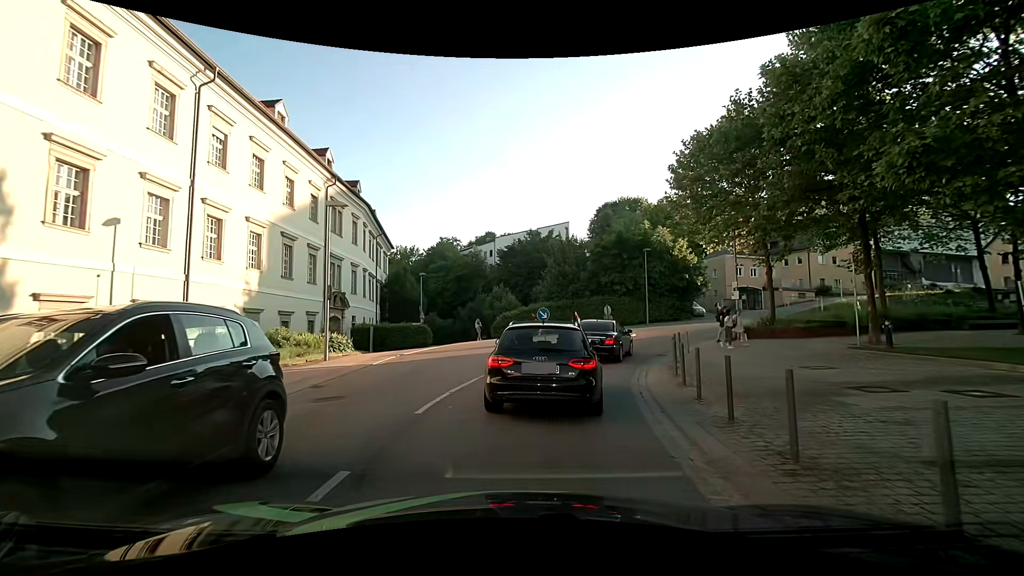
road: tertiary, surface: asphalt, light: Day
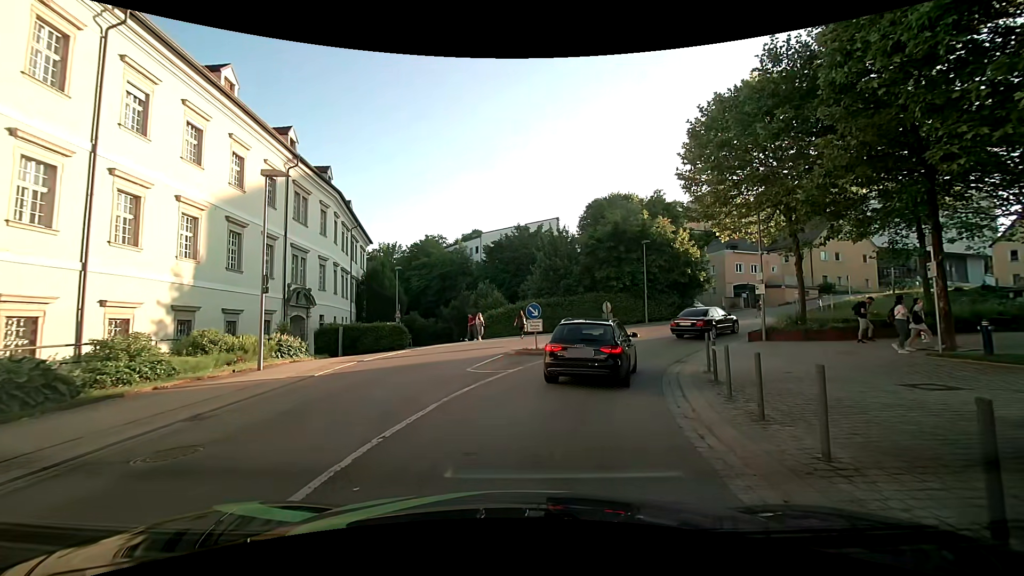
(+0.1, +4.0) m; +1°
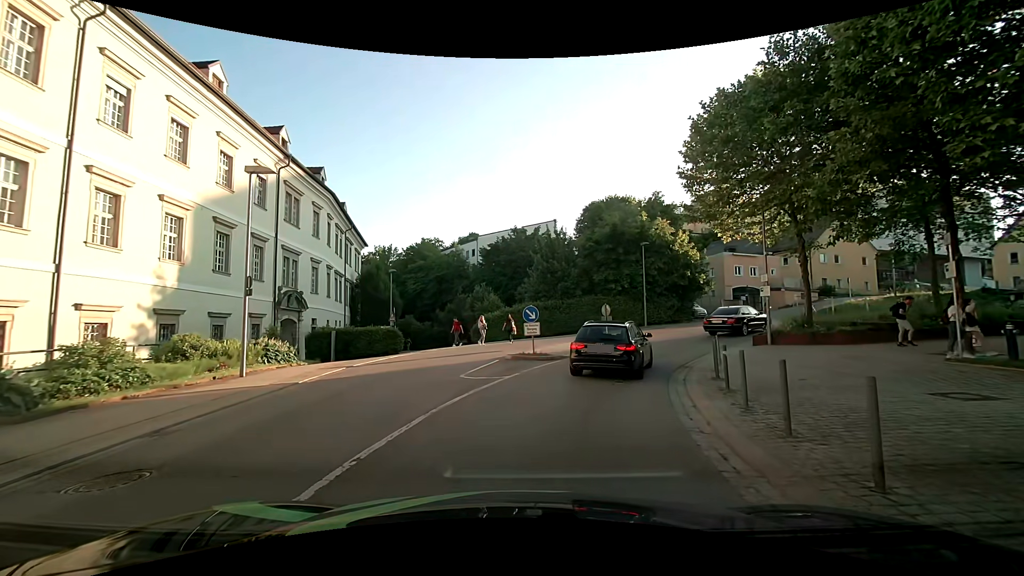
(0.0, +0.9) m; +1°
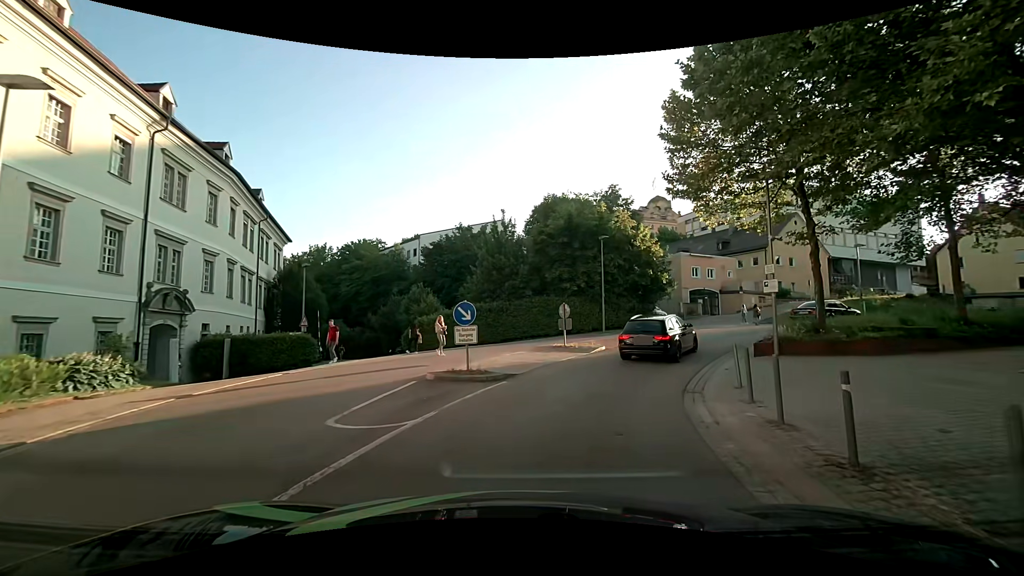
(+0.4, +5.9) m; +6°
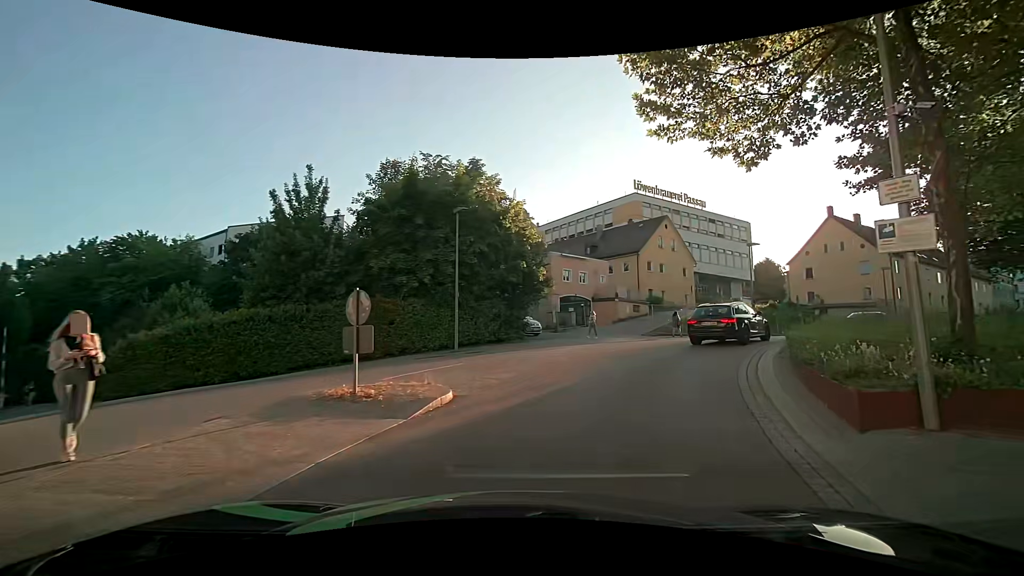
(+1.9, +11.9) m; +18°
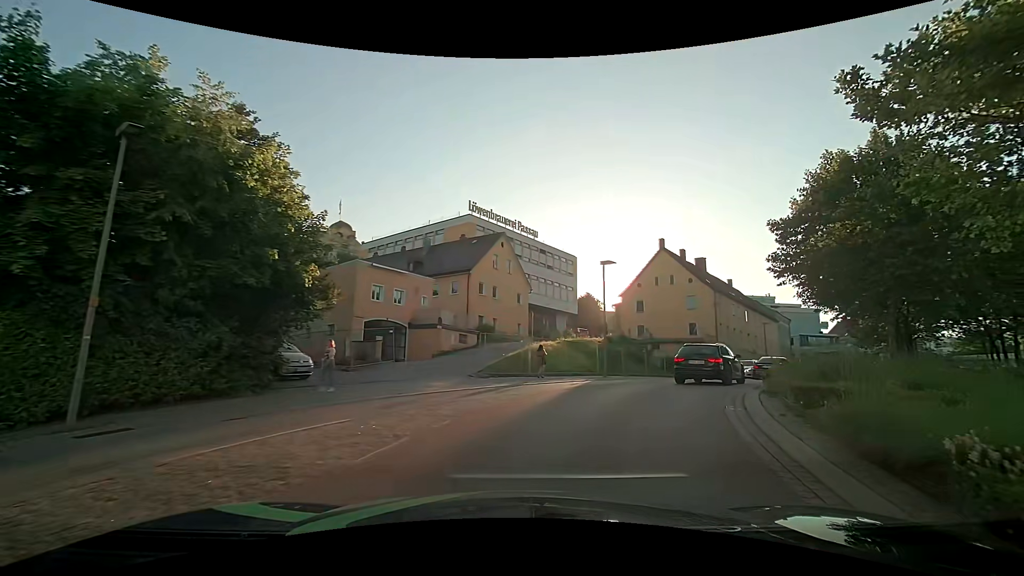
(+1.6, +10.3) m; +16°
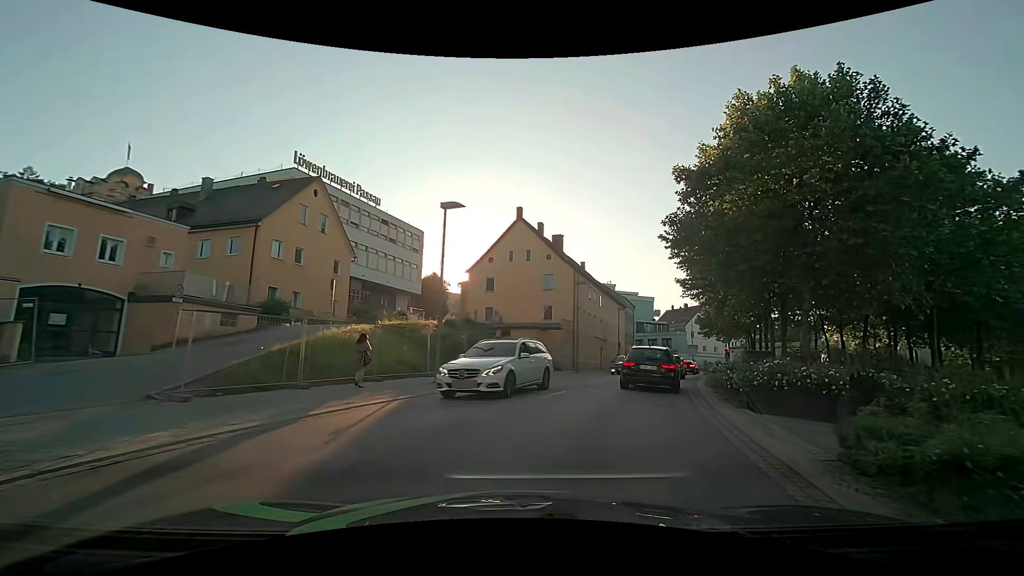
(+2.0, +10.3) m; +20°
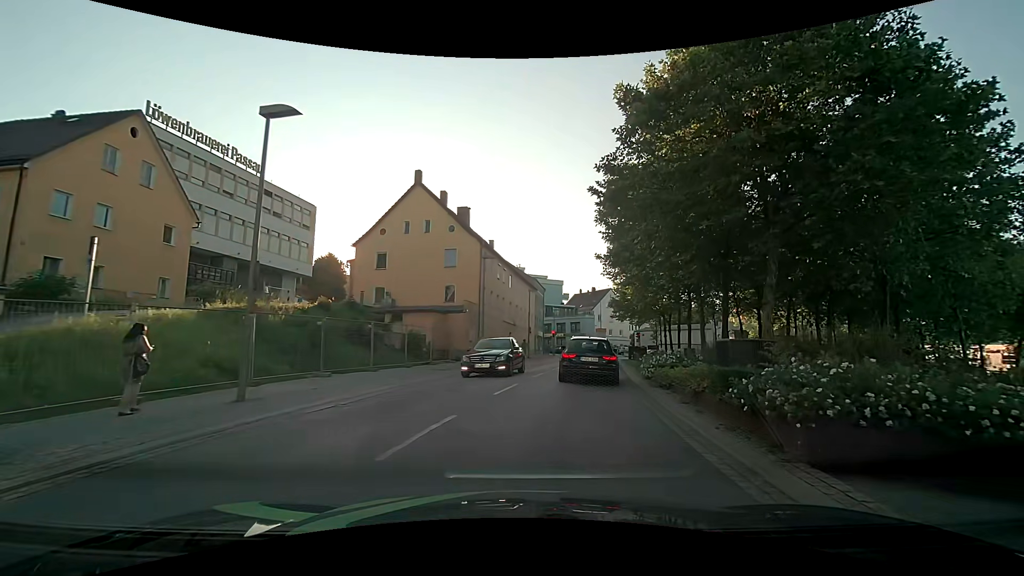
(+0.6, +6.3) m; +11°
